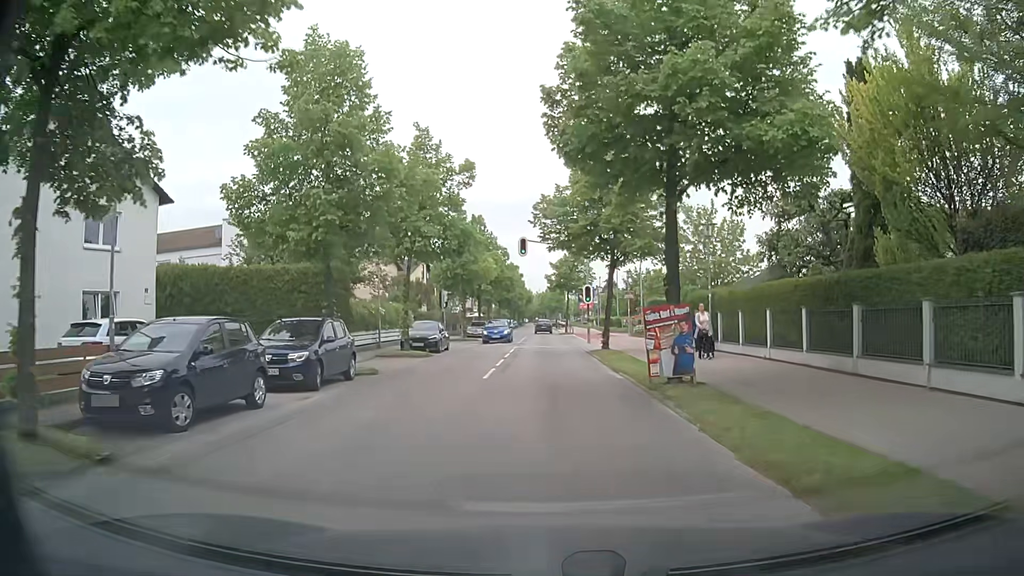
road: residential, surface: asphalt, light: Day
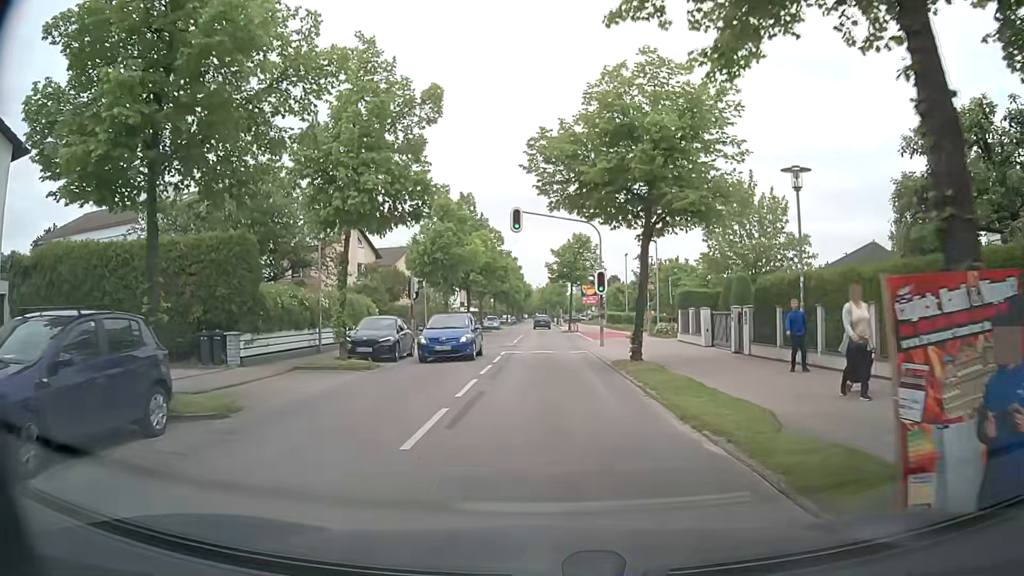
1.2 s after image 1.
(+0.1, +8.9) m; 0°
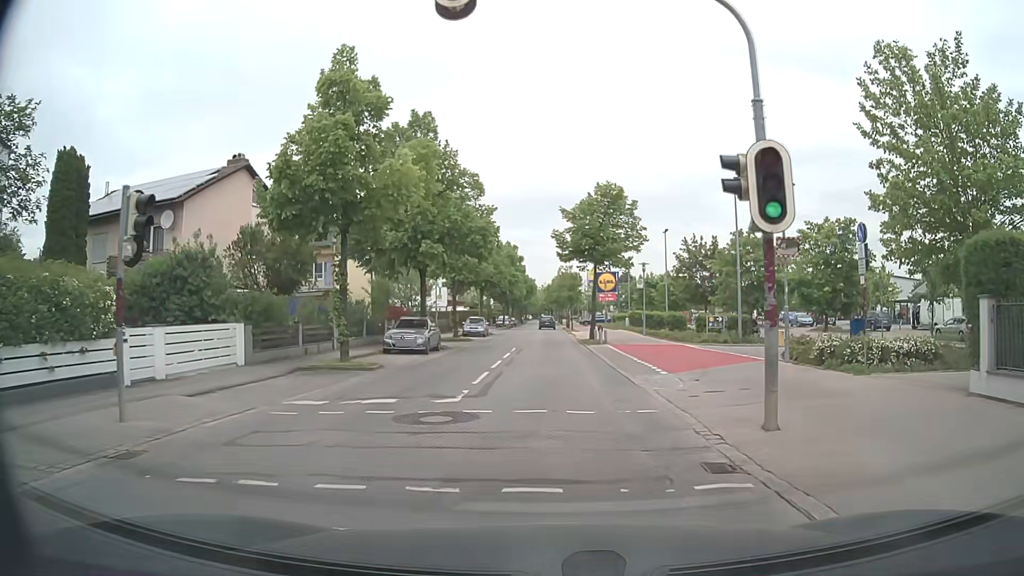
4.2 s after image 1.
(+0.2, +21.6) m; 0°
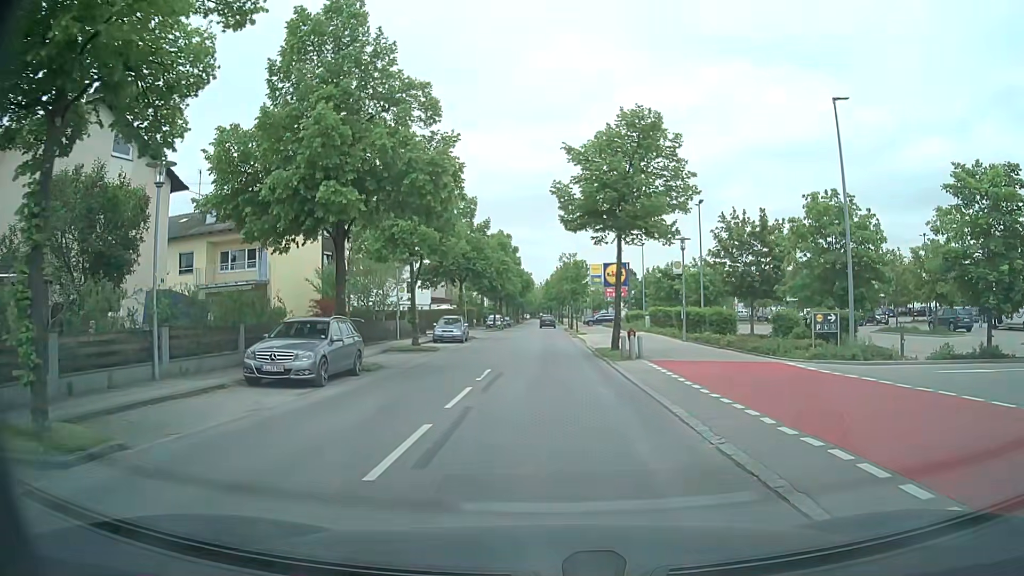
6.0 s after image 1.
(+0.1, +12.6) m; +1°
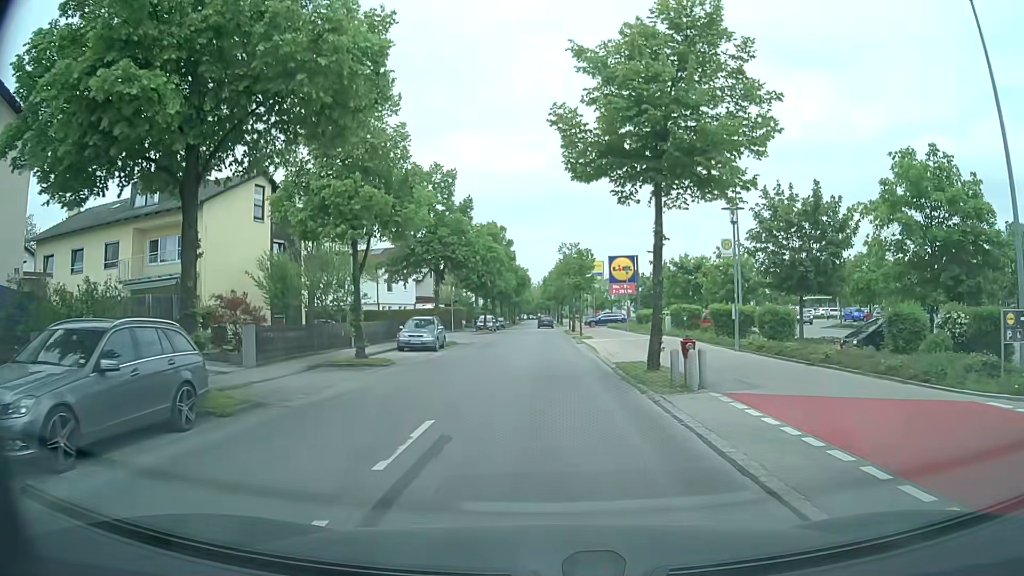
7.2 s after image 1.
(-0.1, +8.5) m; -1°
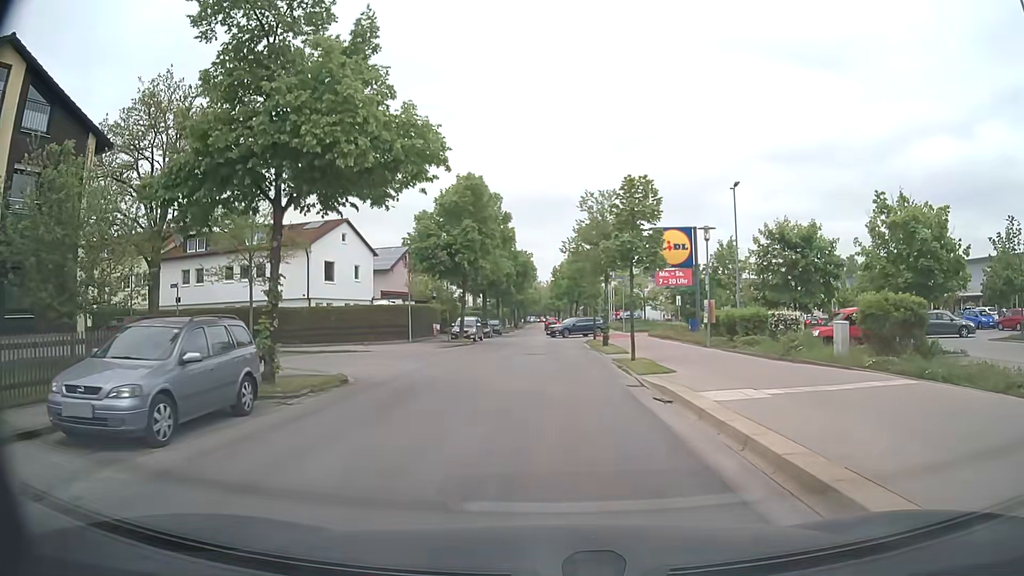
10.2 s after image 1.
(0.0, +22.1) m; 0°
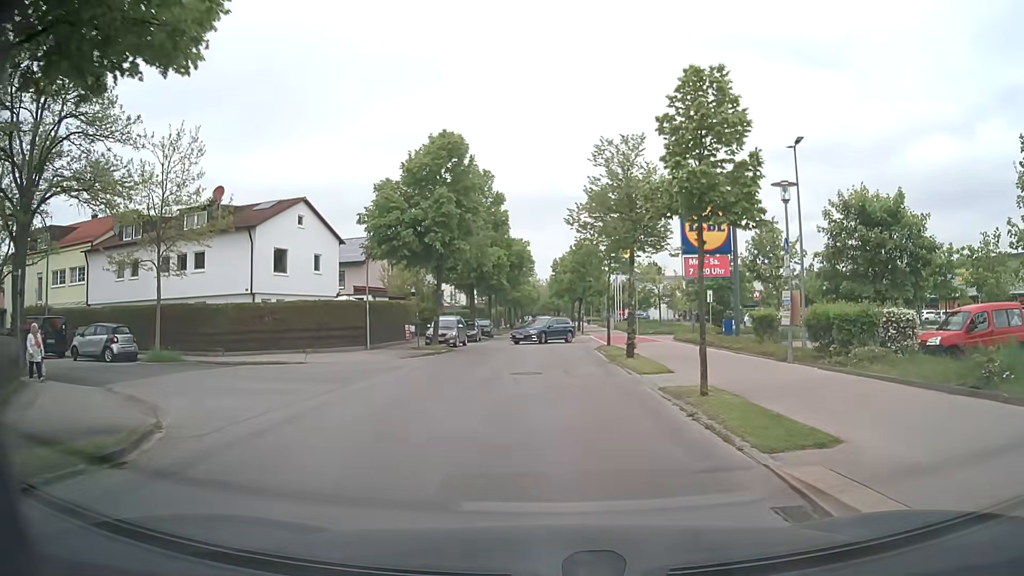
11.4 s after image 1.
(0.0, +9.0) m; +1°
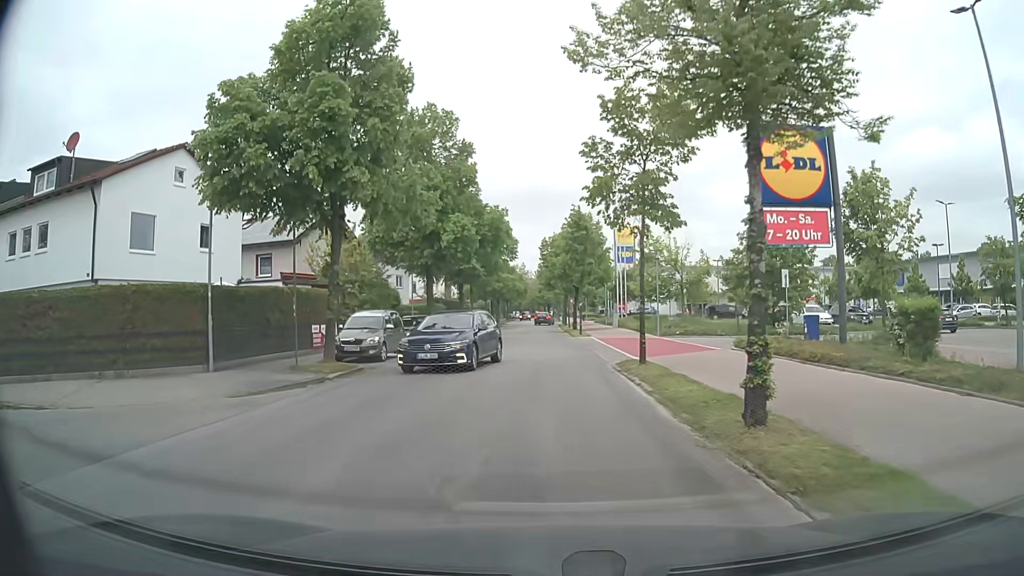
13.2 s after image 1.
(+0.1, +13.6) m; -1°
(0, +10) (0, +20) (+1, +30) (+1, +40) (+1, +50) (+1, +60) (+1, +70) (+1, +80) (+1, +90) (+1, +100) m
